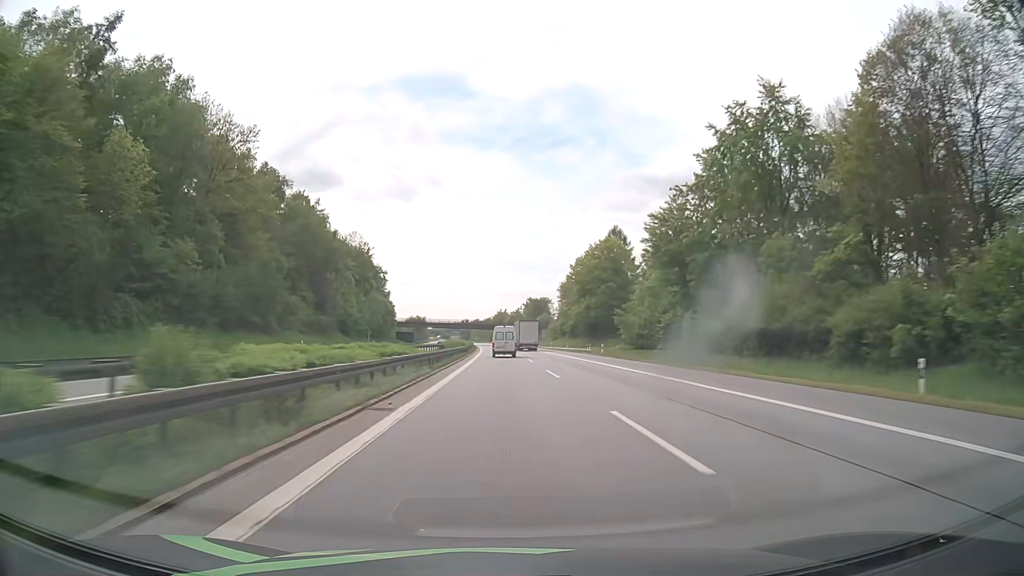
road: motorway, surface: asphalt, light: Day
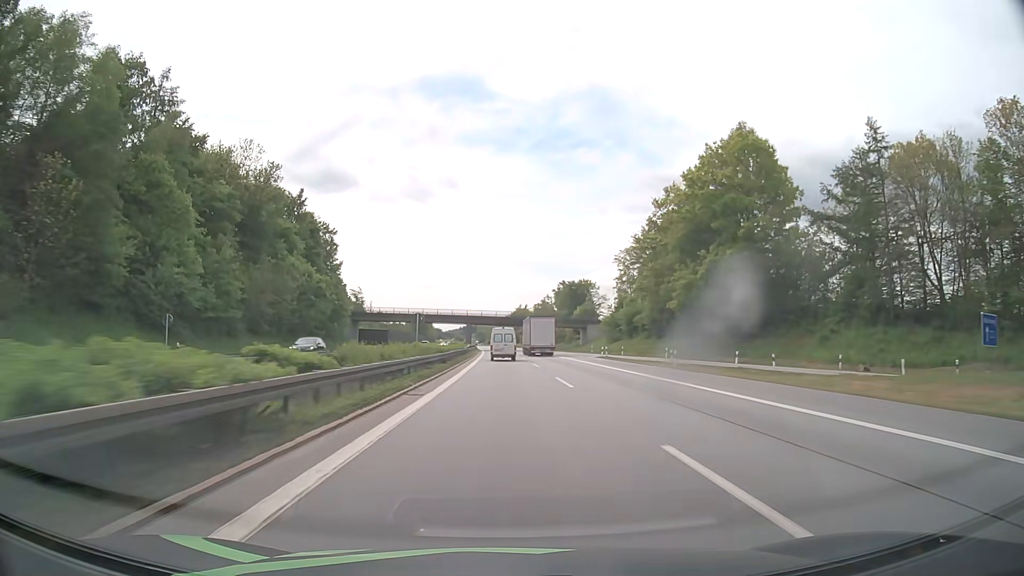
(-1.1, +75.6) m; -2°
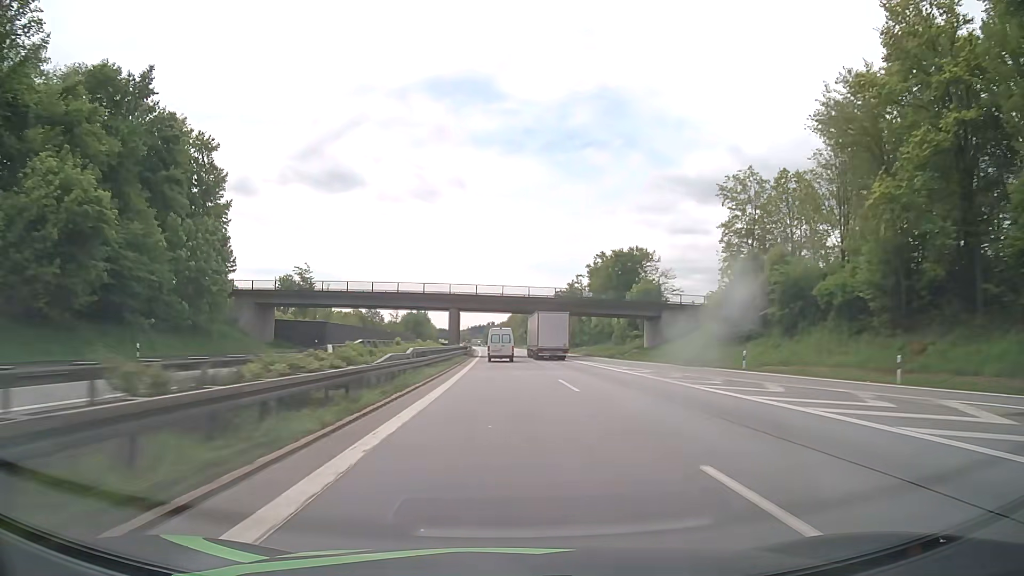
(-0.3, +55.2) m; -1°
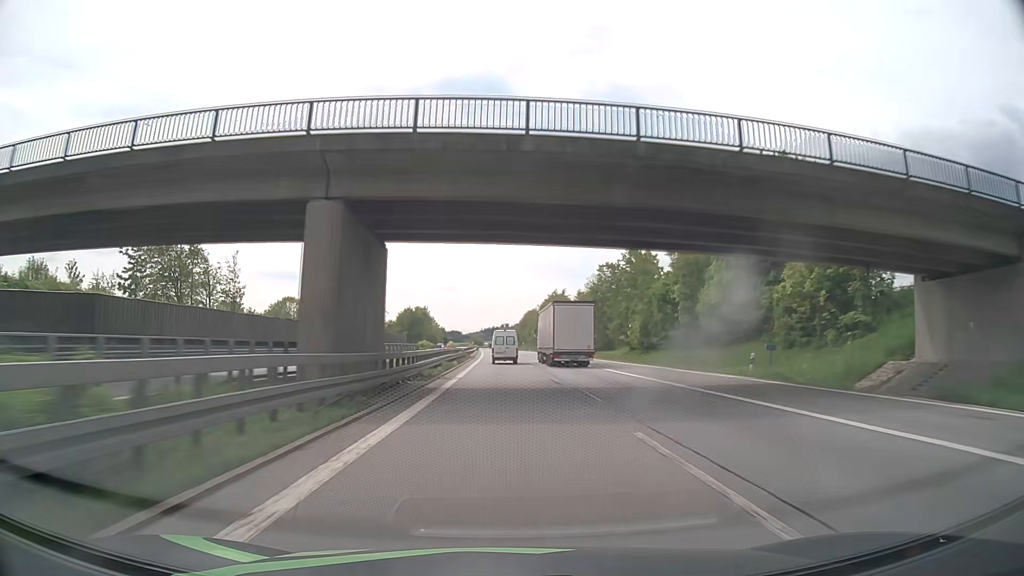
(-0.4, +54.3) m; -1°
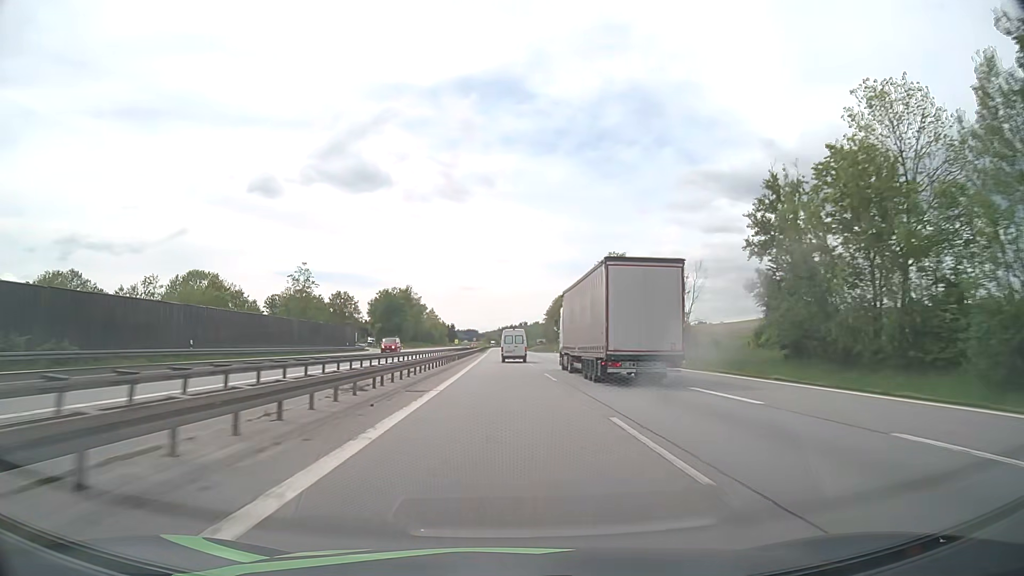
(-1.5, +89.2) m; -2°
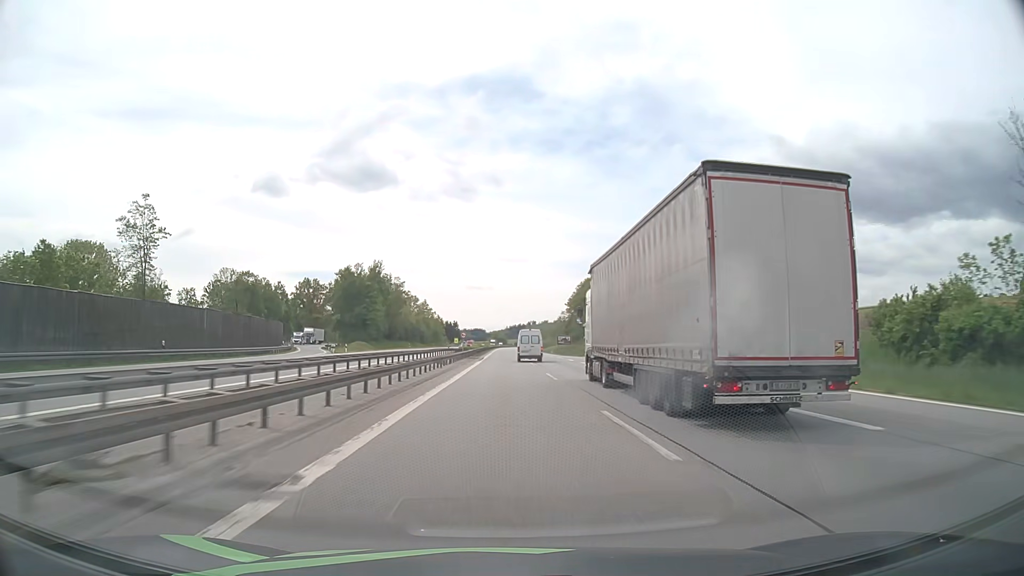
(-0.3, +53.0) m; -1°
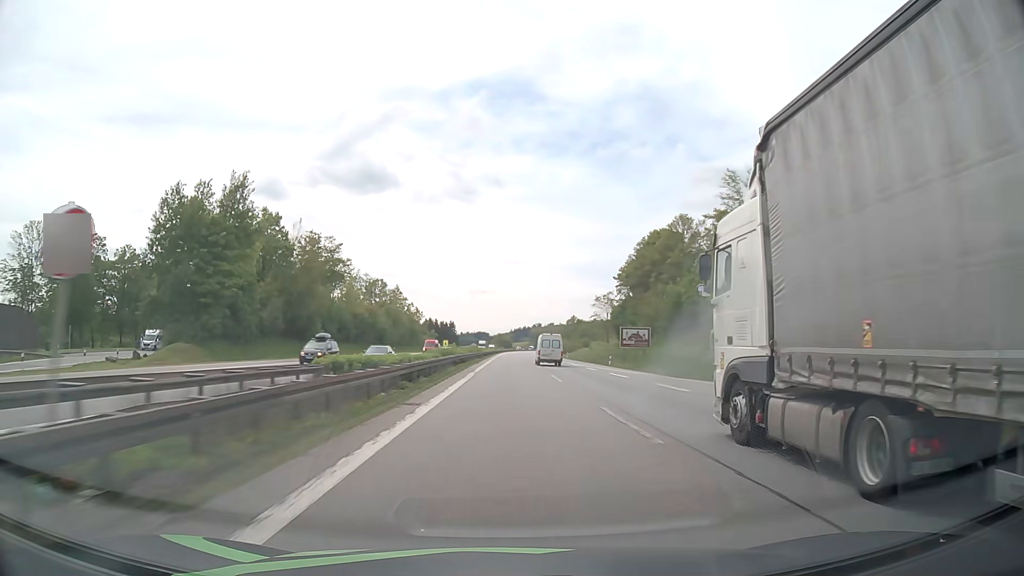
(-0.3, +71.3) m; 0°
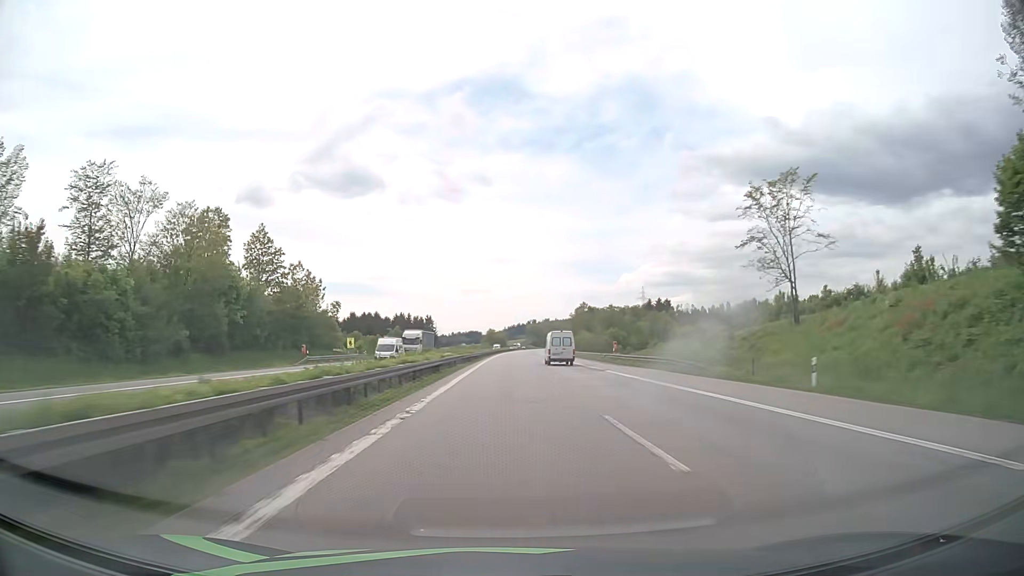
(+0.5, +93.7) m; 0°
(0, +10) (0, +20) (0, +30) (0, +40) (0, +50) (0, +60) (0, +70) (0, +80) (+1, +90) (+1, +100) m
